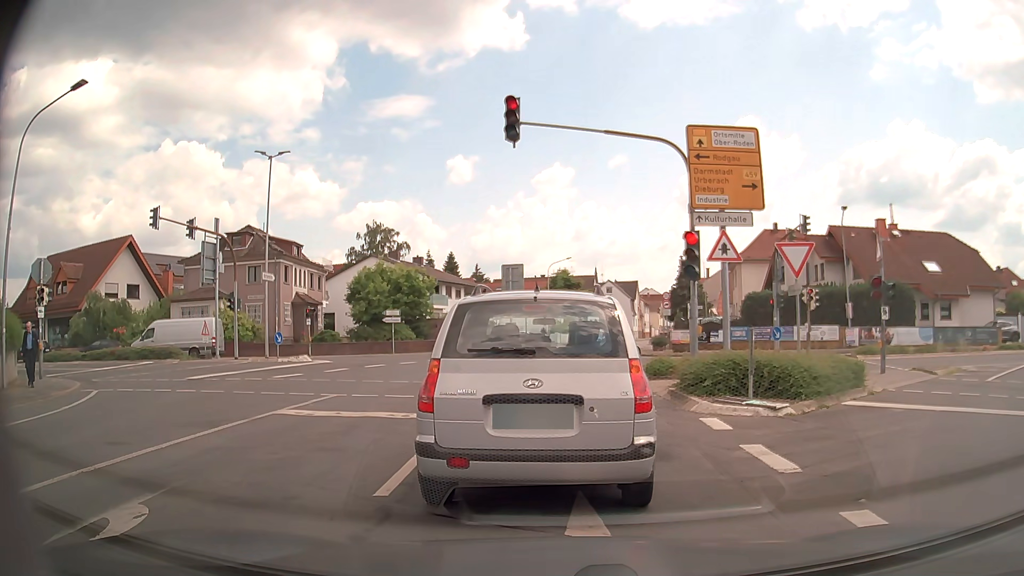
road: tertiary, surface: asphalt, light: Day
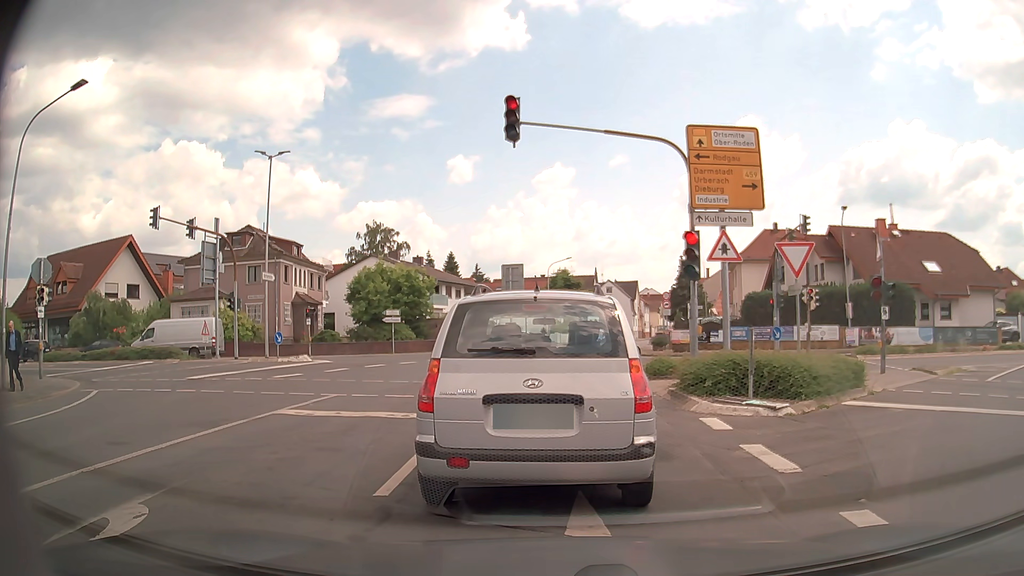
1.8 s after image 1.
(0.0, 0.0) m; 0°
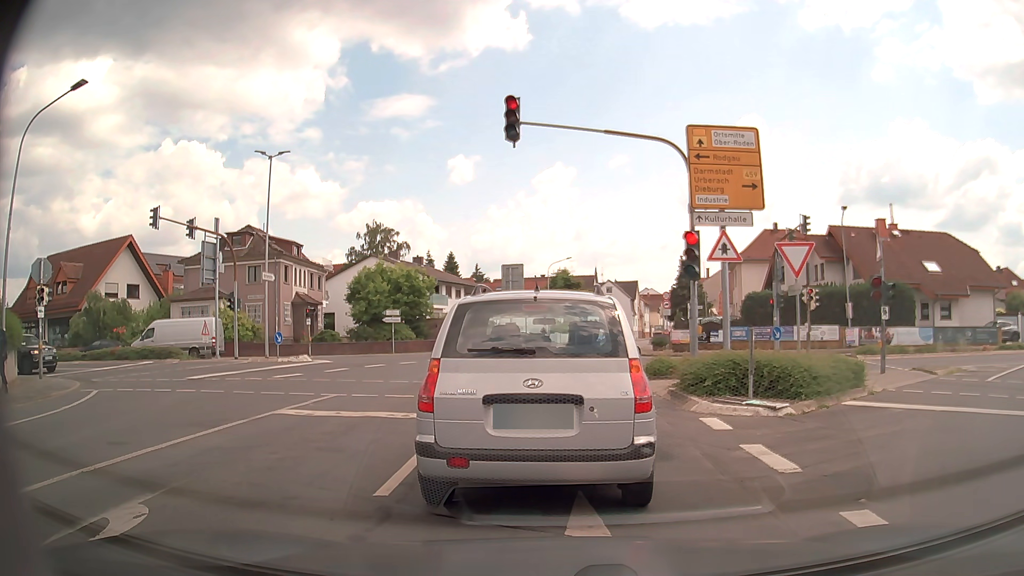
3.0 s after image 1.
(0.0, 0.0) m; 0°
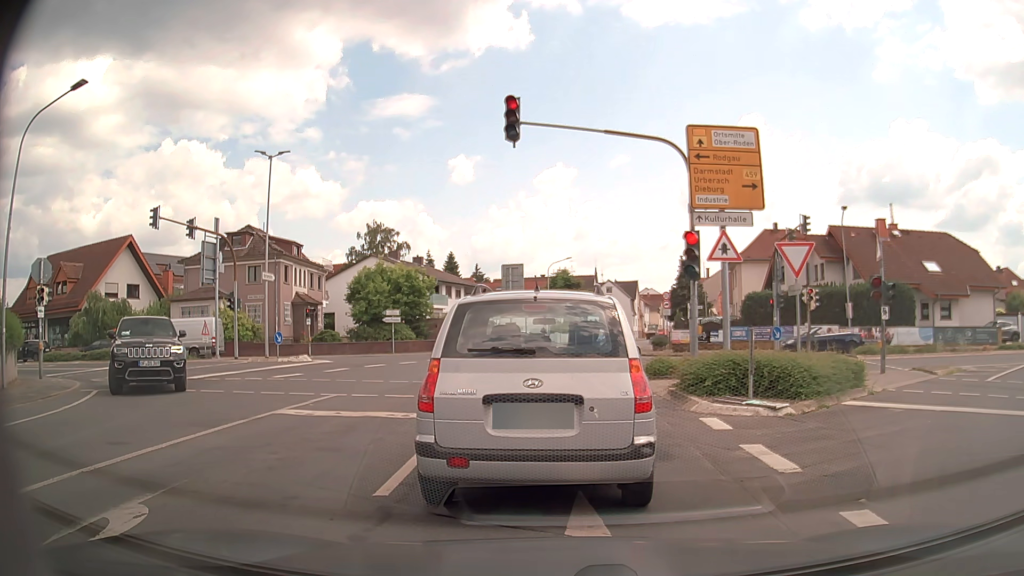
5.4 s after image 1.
(0.0, 0.0) m; 0°
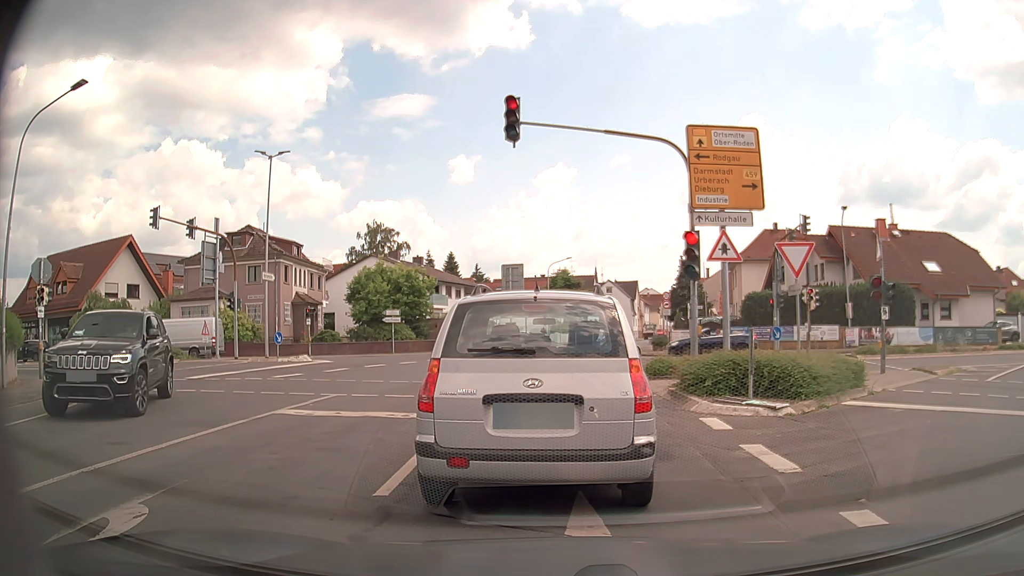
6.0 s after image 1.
(0.0, 0.0) m; 0°
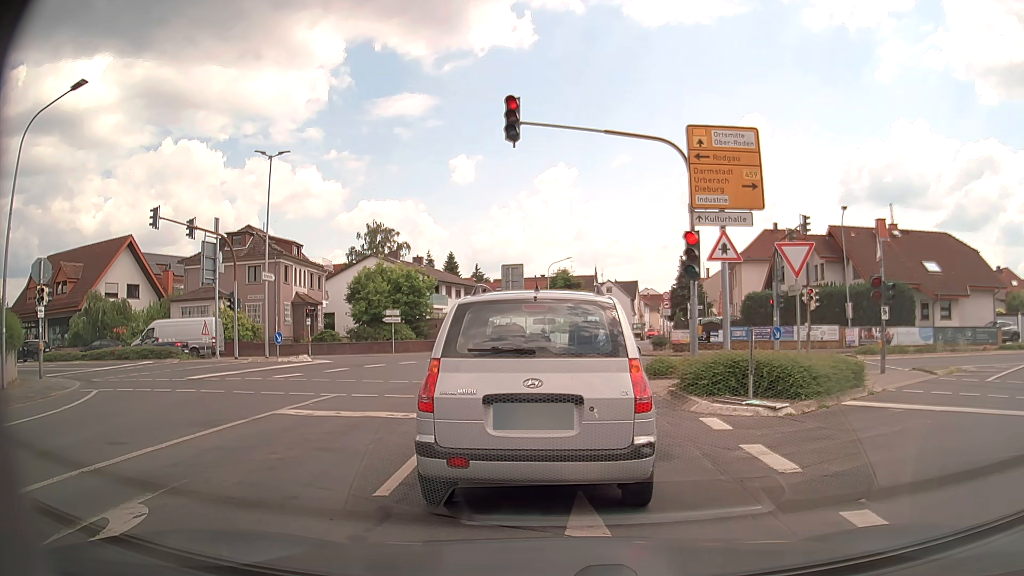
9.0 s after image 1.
(0.0, 0.0) m; 0°
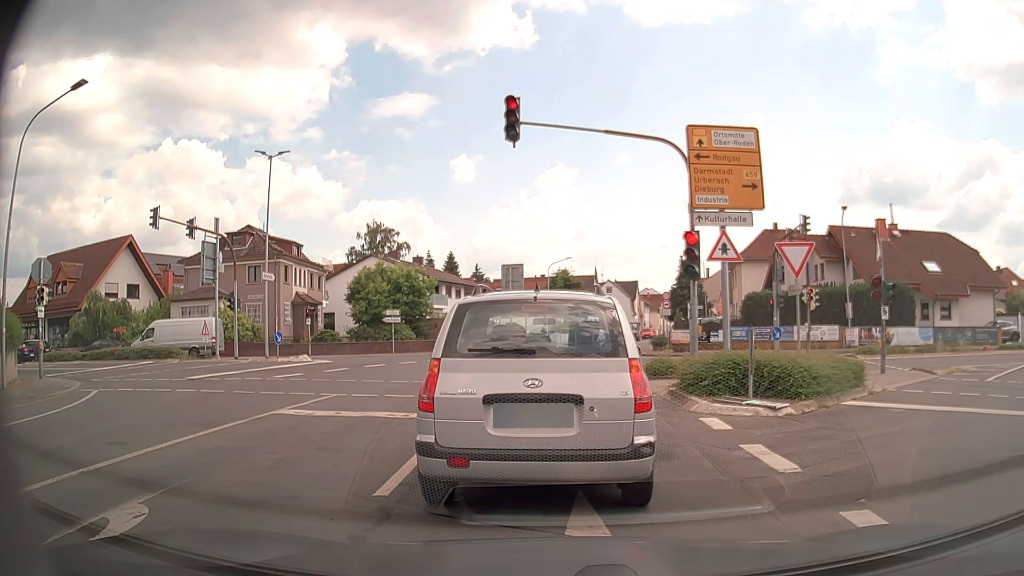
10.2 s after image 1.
(0.0, 0.0) m; 0°
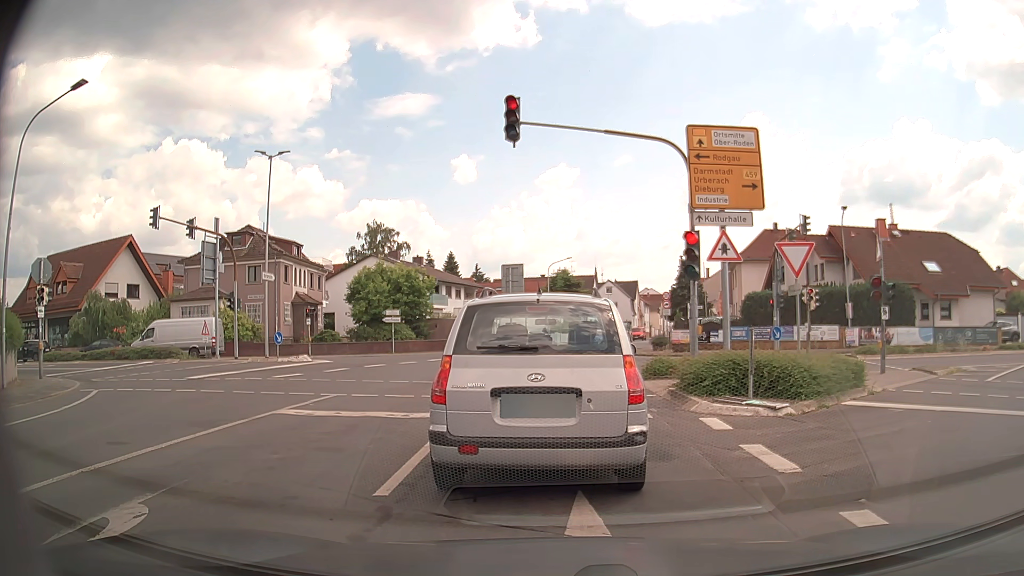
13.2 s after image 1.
(0.0, 0.0) m; 0°
